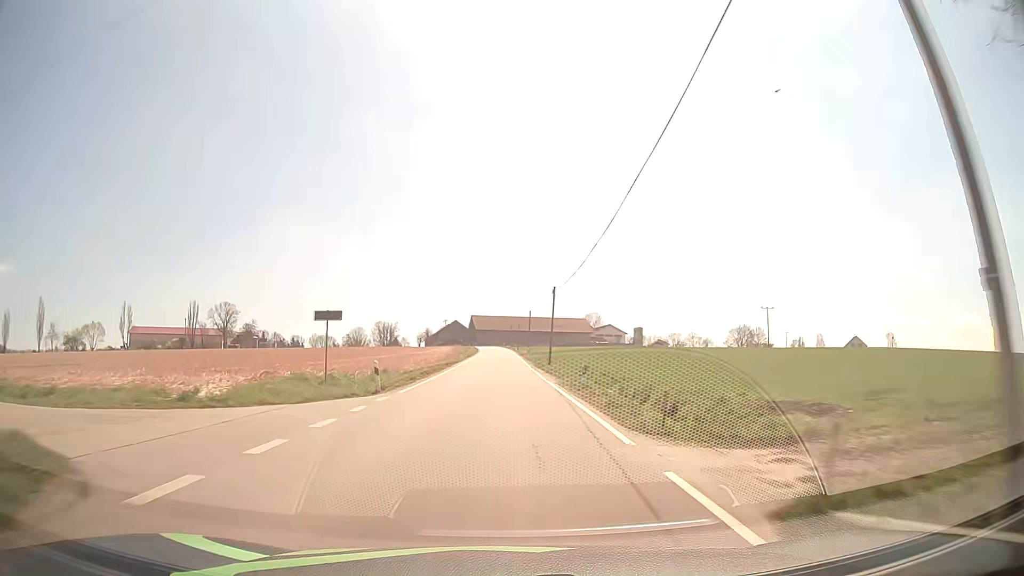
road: tertiary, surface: asphalt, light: Day
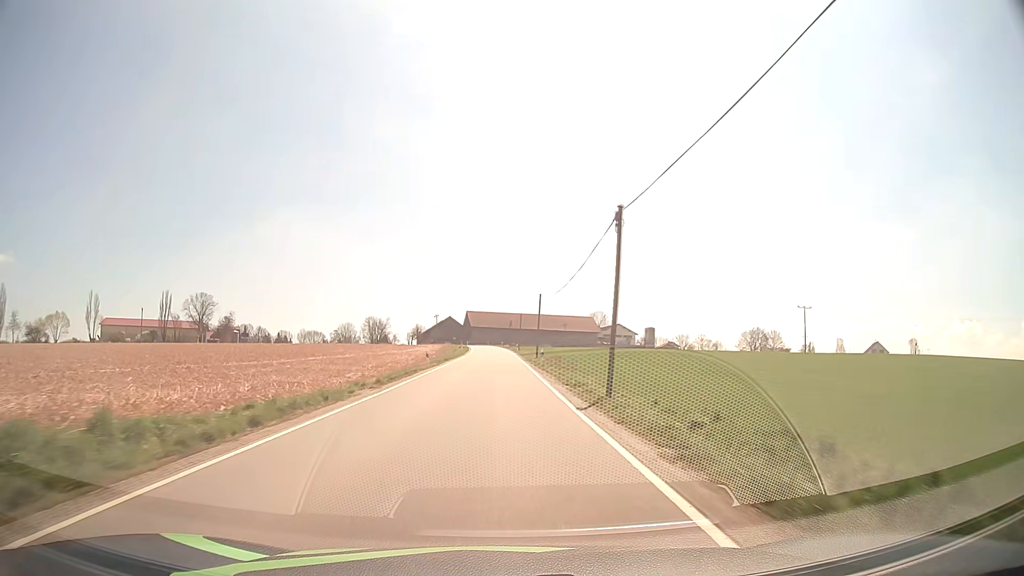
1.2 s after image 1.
(+0.1, +26.6) m; 0°
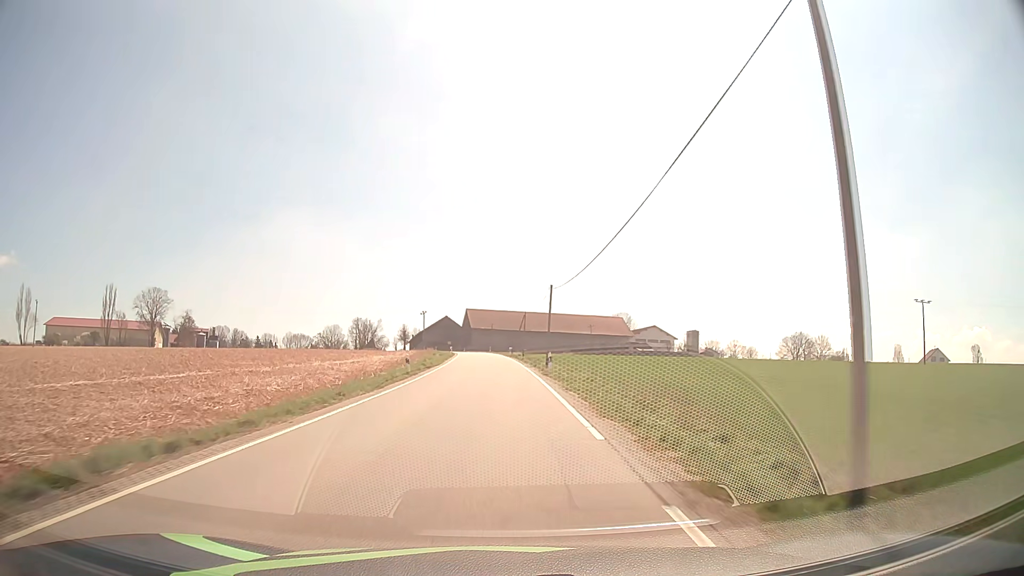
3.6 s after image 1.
(-0.2, +51.4) m; -1°
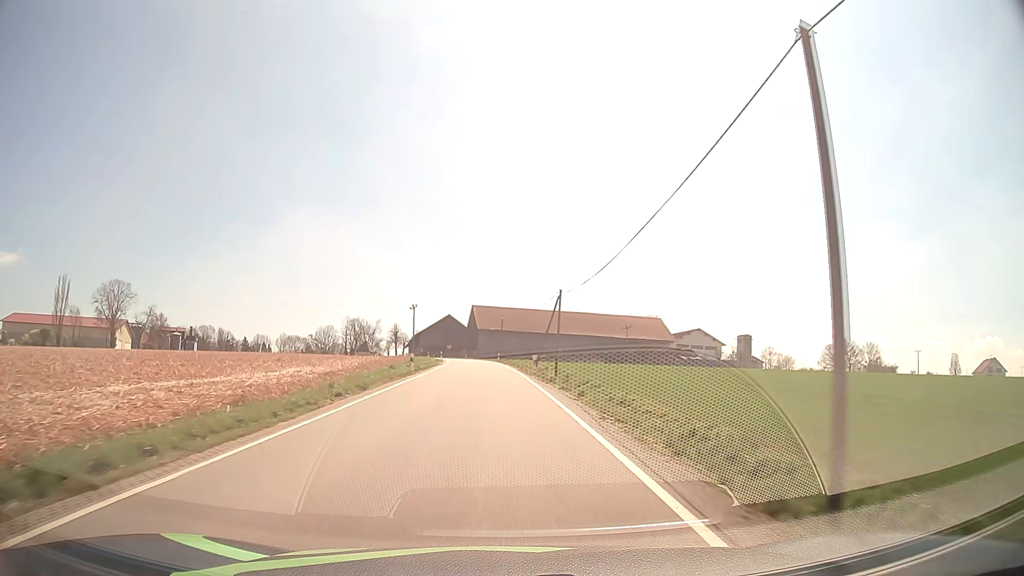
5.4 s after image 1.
(-0.4, +37.6) m; -1°
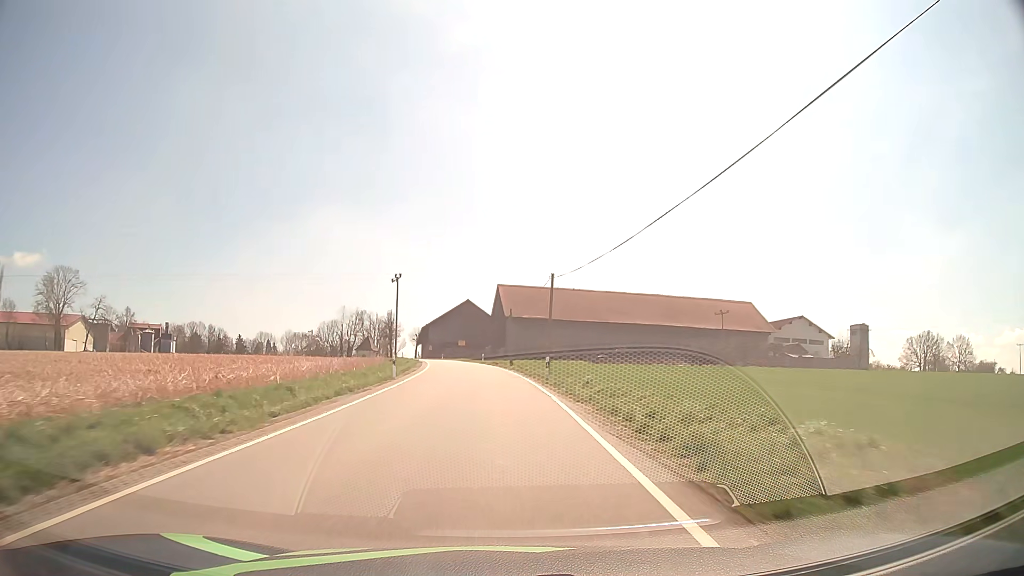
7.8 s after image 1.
(-1.1, +48.0) m; -3°
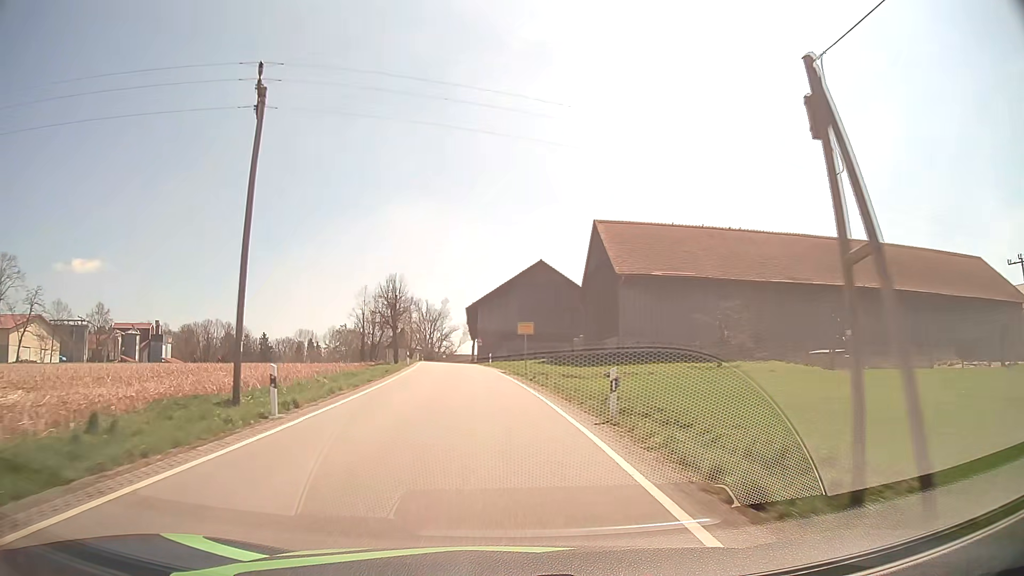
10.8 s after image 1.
(-2.6, +55.7) m; -6°
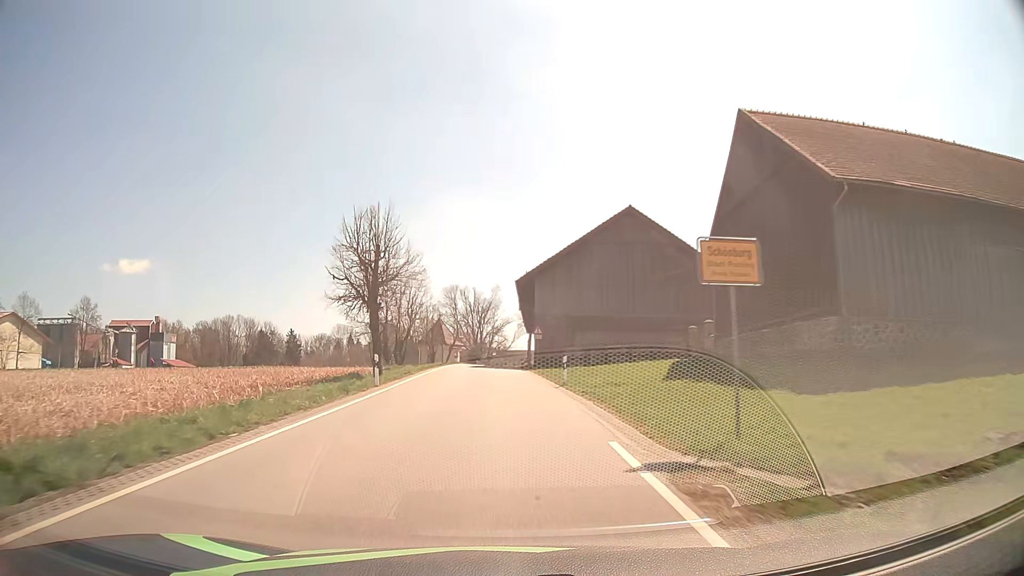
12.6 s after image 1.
(-1.2, +29.7) m; -5°
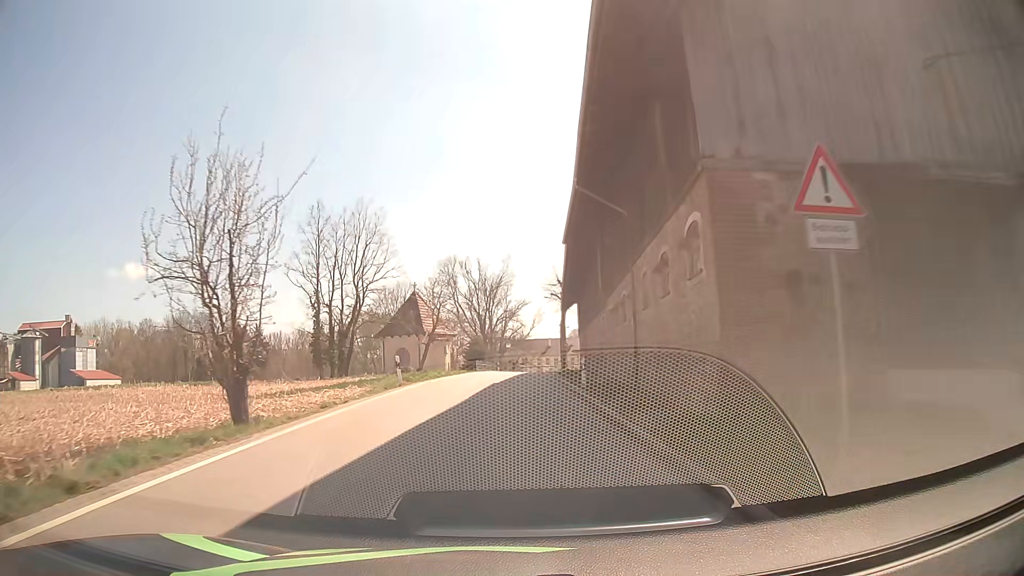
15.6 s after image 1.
(-0.7, +43.5) m; -1°
(0, +10) (0, +20) (+1, +30) (+1, +40) (+2, +50) (+2, +60) (+3, +70) (+4, +80) (+7, +89) (+11, +98) m
